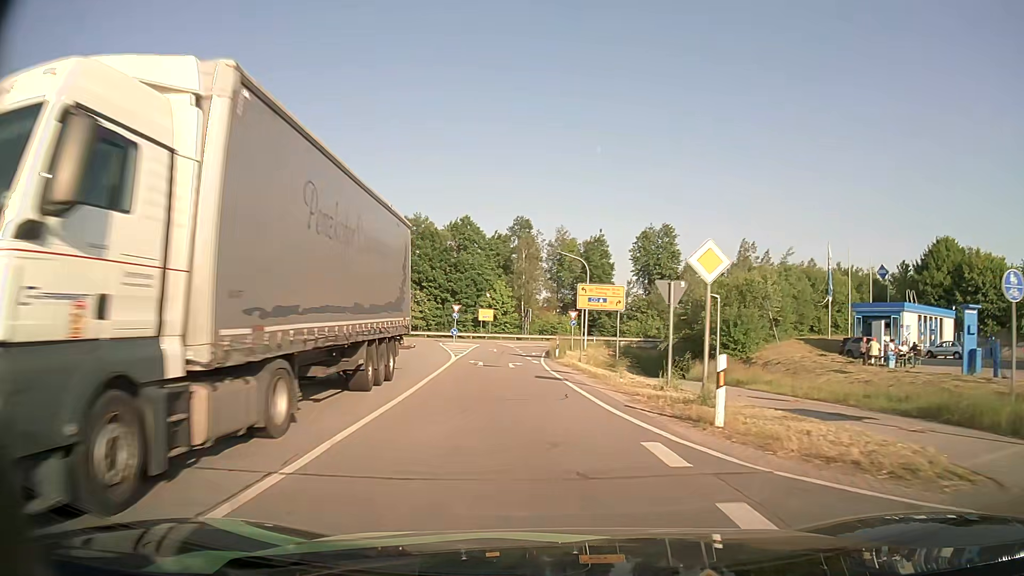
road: tertiary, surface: asphalt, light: Day
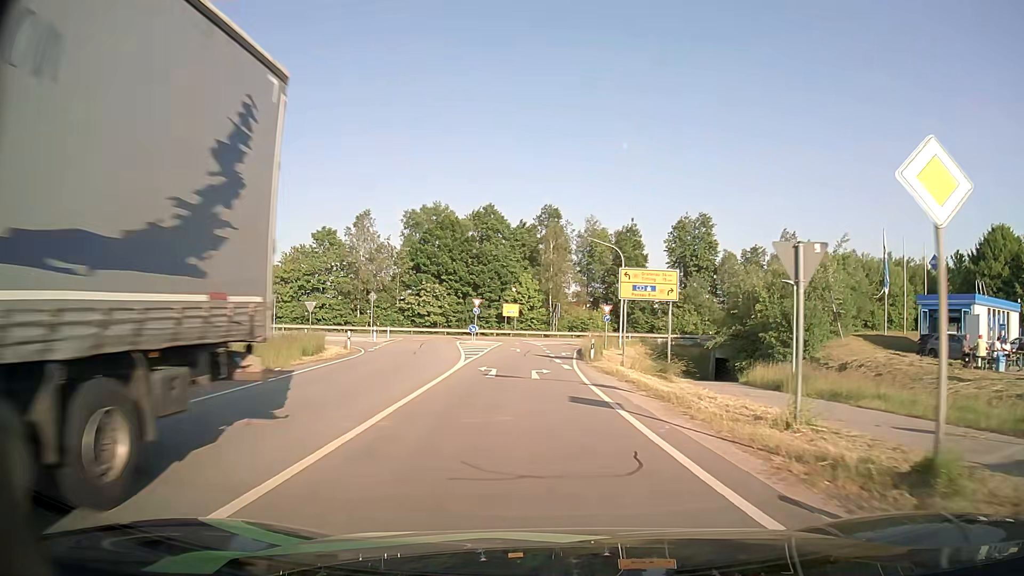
(-0.2, +6.8) m; -2°
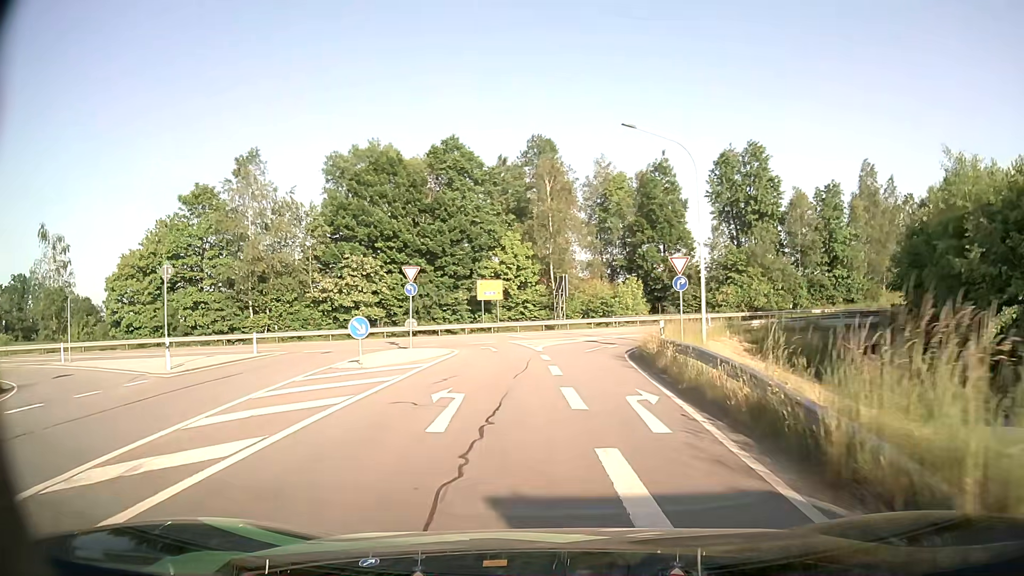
(-0.4, +31.1) m; 0°
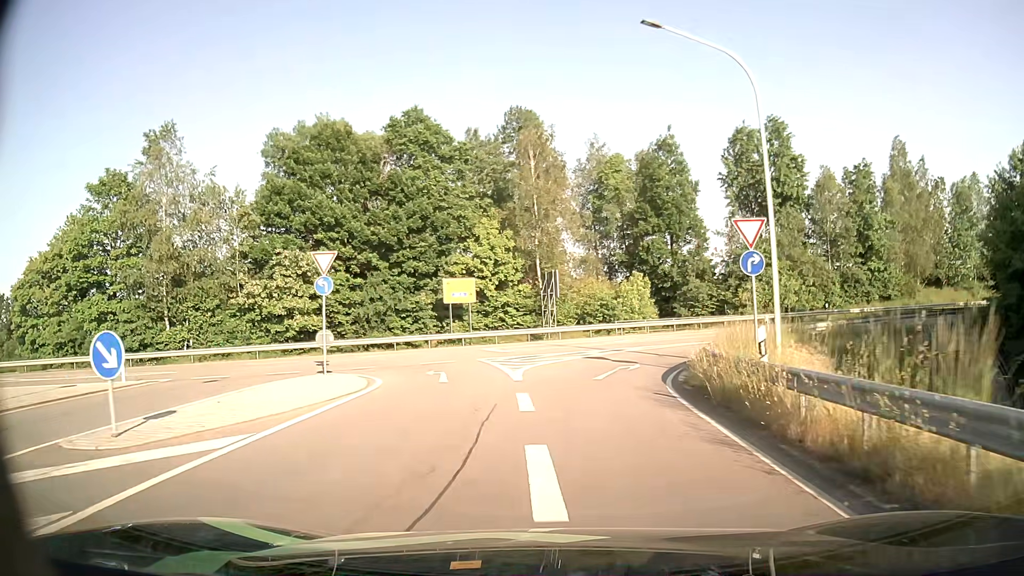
(+0.2, +11.2) m; +1°
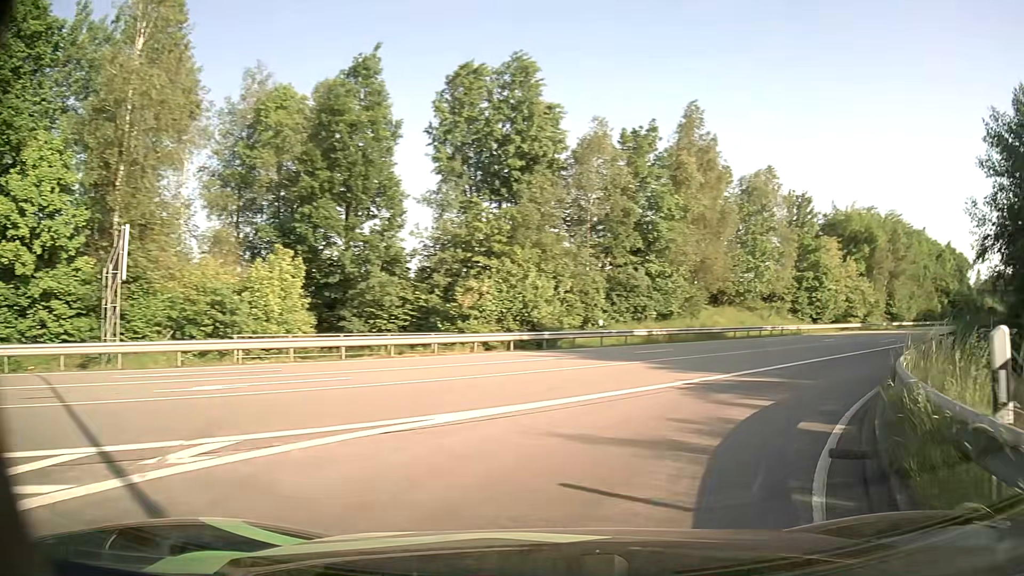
(+3.2, +21.5) m; +28°
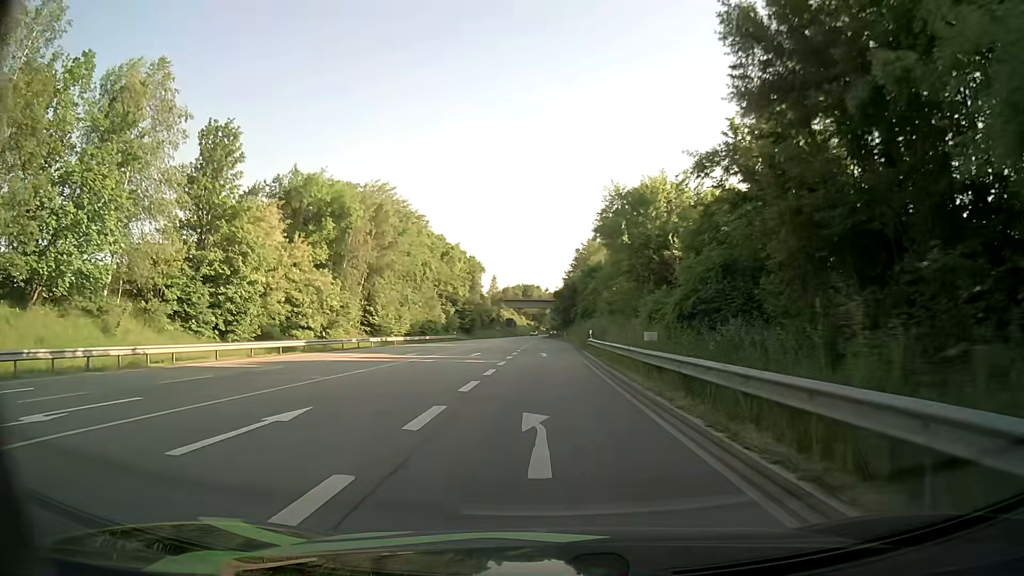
(+15.9, +26.6) m; +44°
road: primary
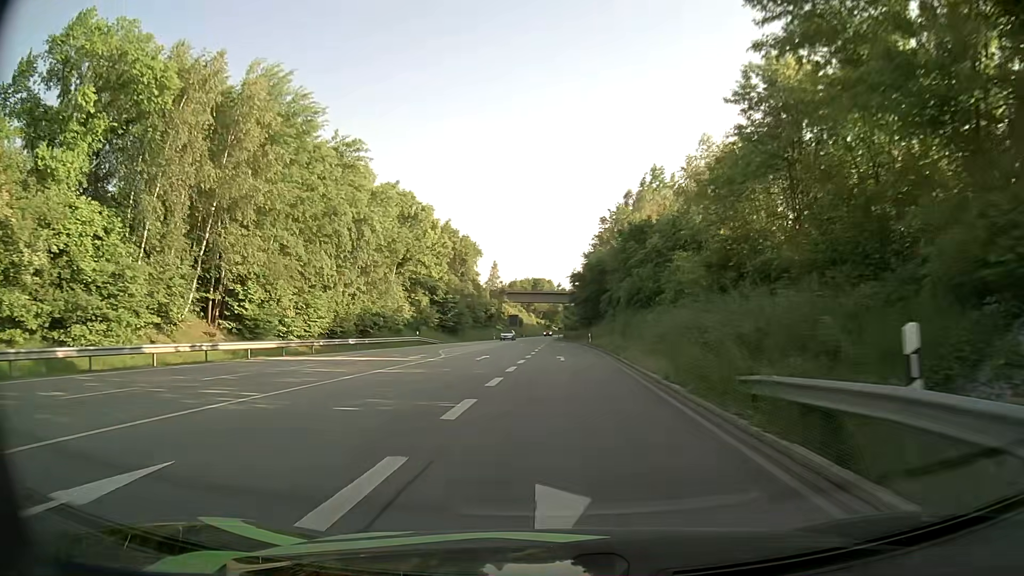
(-0.5, +35.7) m; -1°
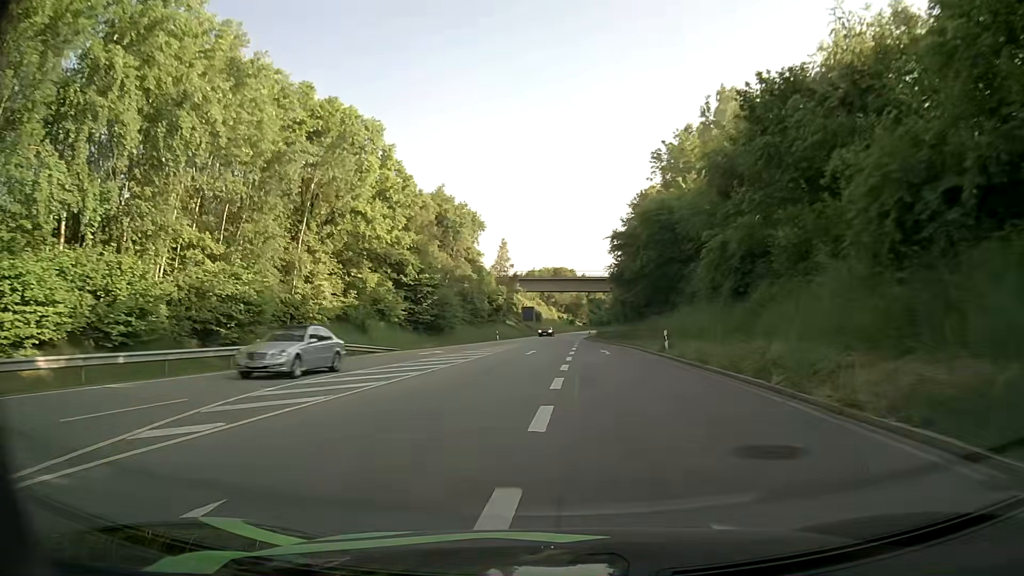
(-0.4, +31.9) m; -2°
(0, +10) (0, +20) (0, +30) (0, +40) (+1, +50) (+1, +60) (+1, +70) (+2, +80) (+3, +90) (+4, +100) m
